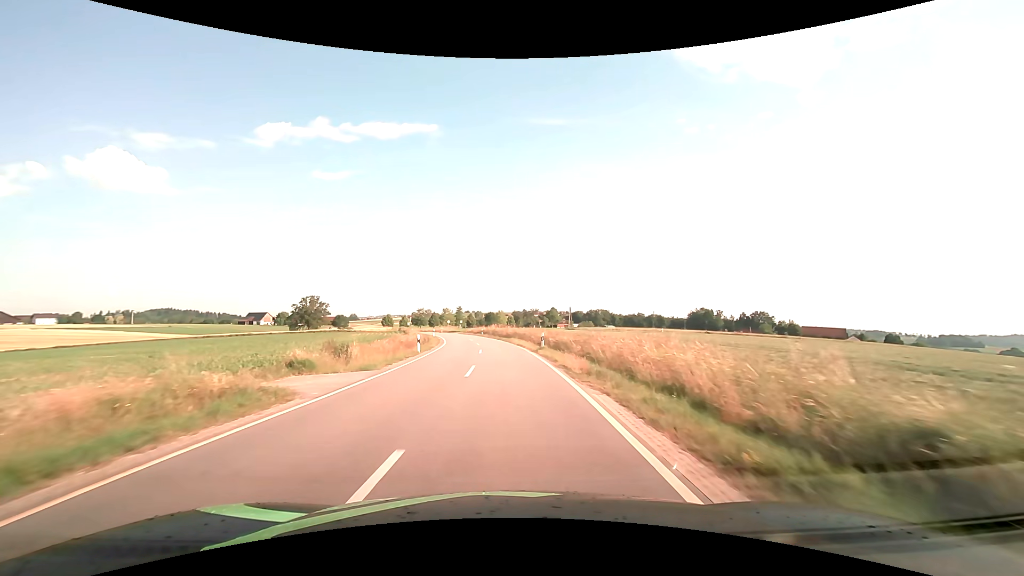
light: Day
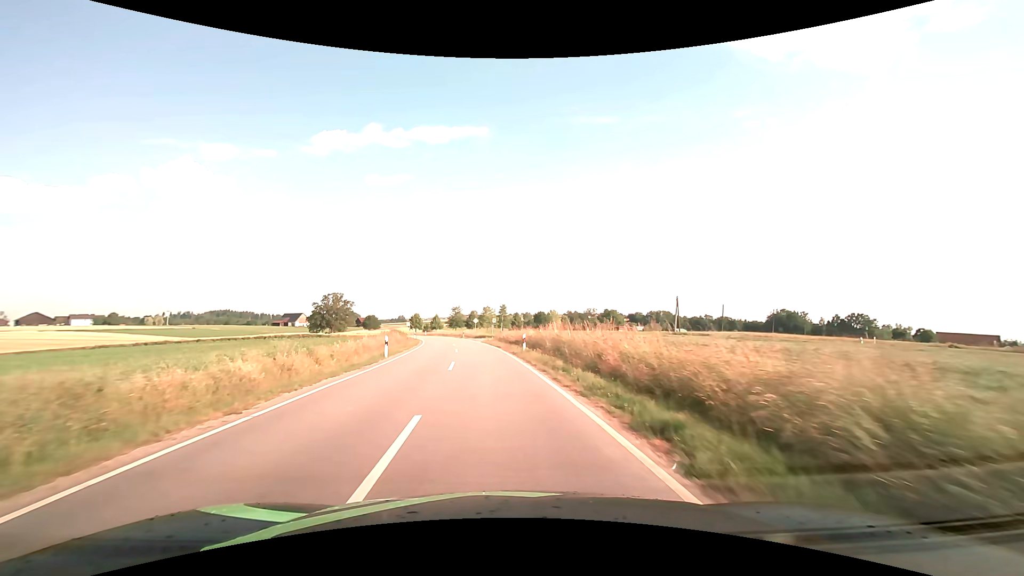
(-1.9, +46.4) m; -6°
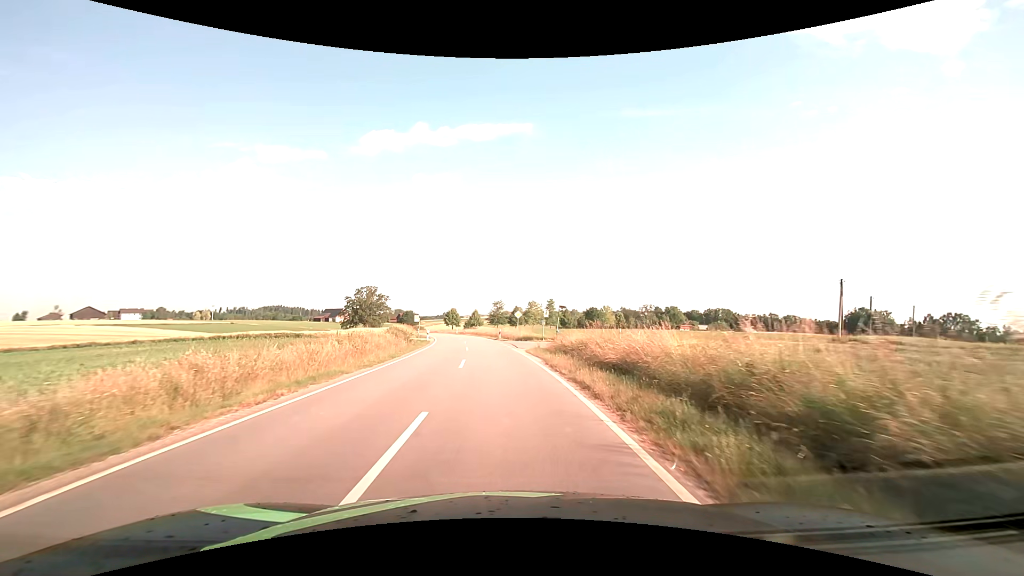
(-1.1, +24.0) m; -5°
